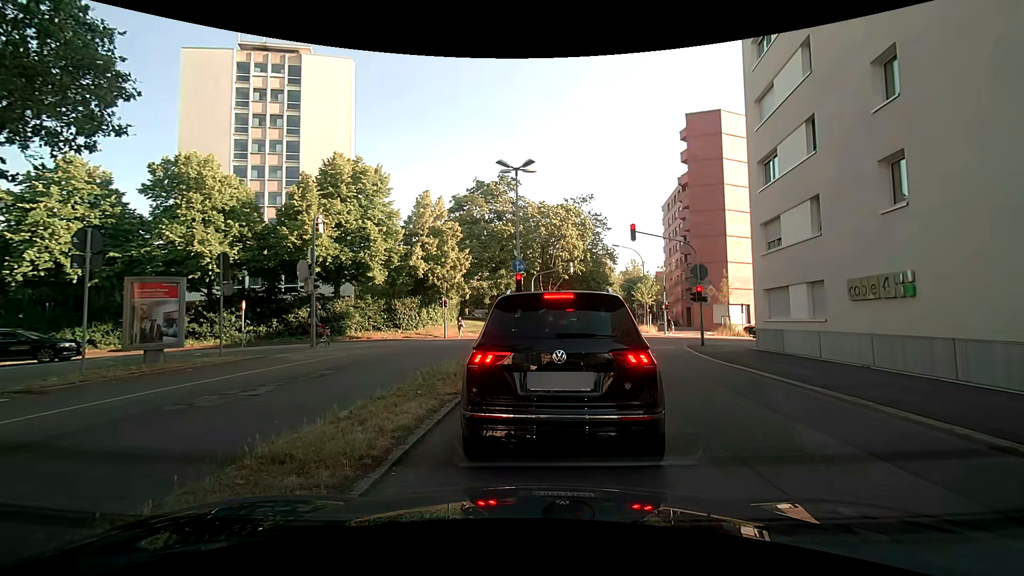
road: secondary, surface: asphalt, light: Day
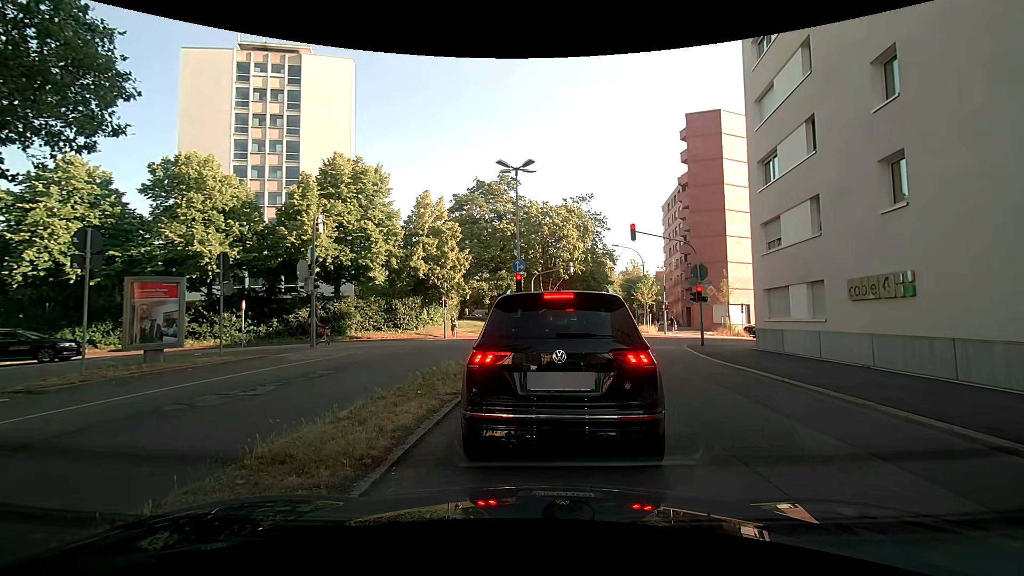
(0.0, 0.0) m; 0°
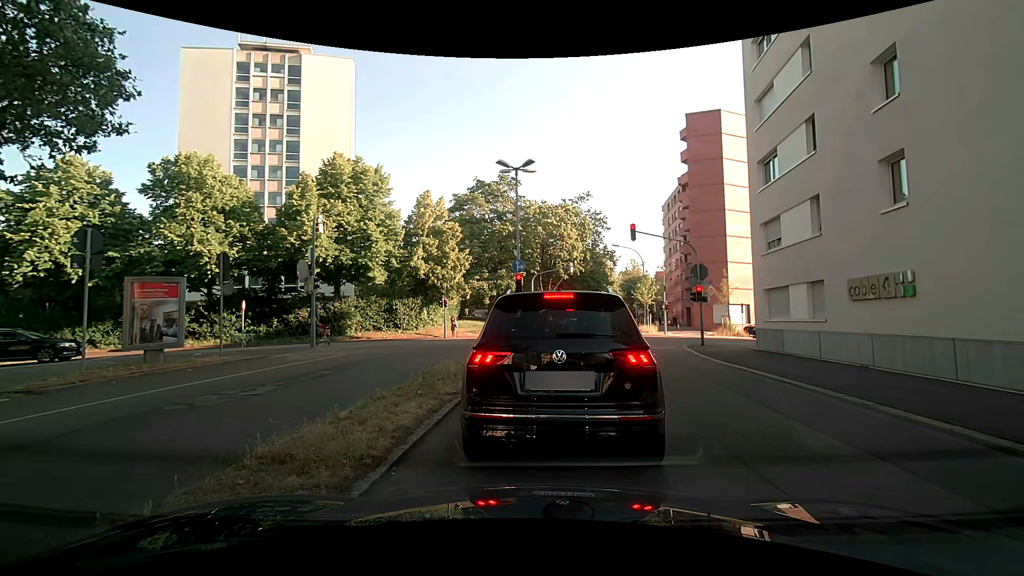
(0.0, 0.0) m; 0°
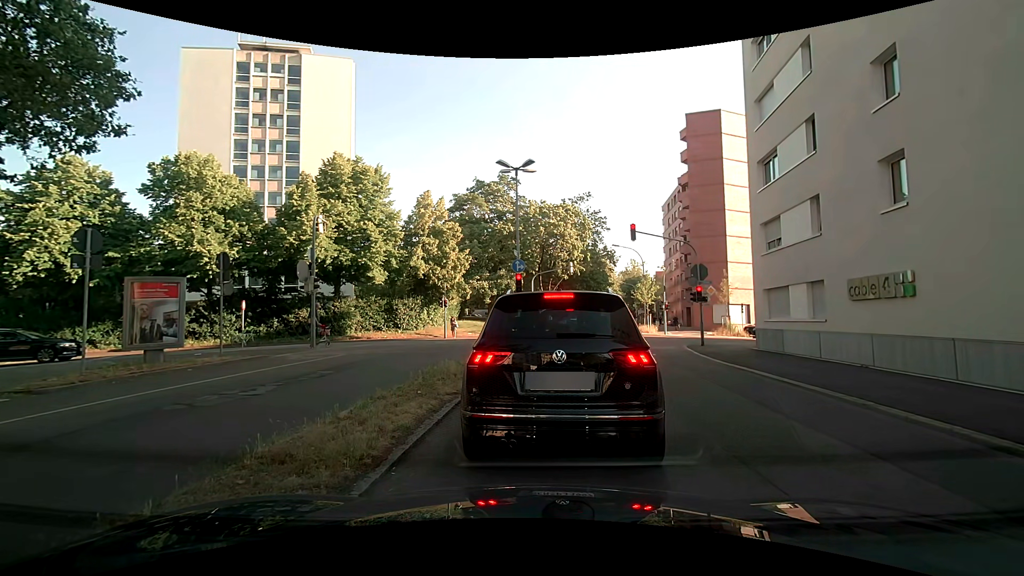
(0.0, 0.0) m; 0°
